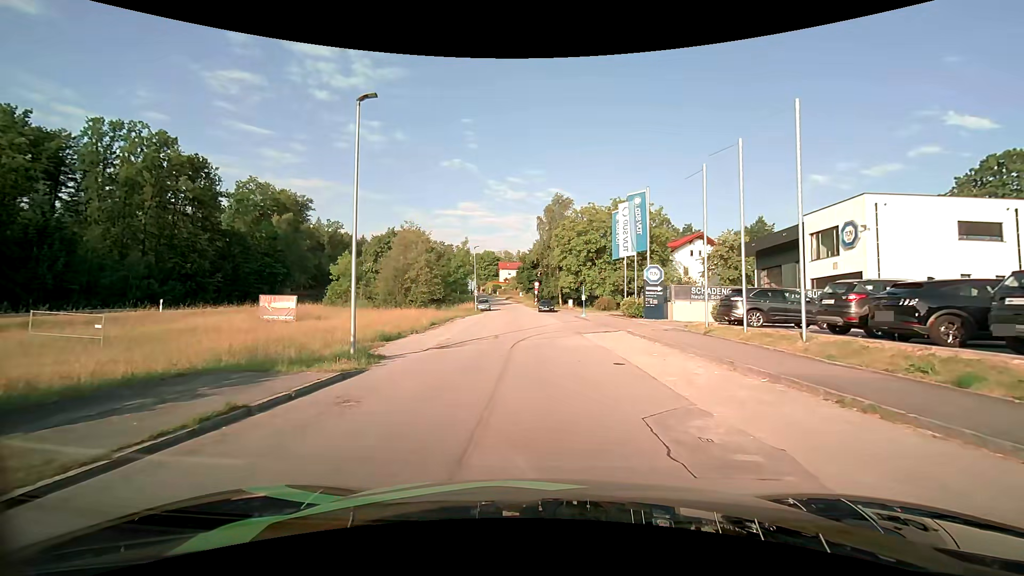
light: Day
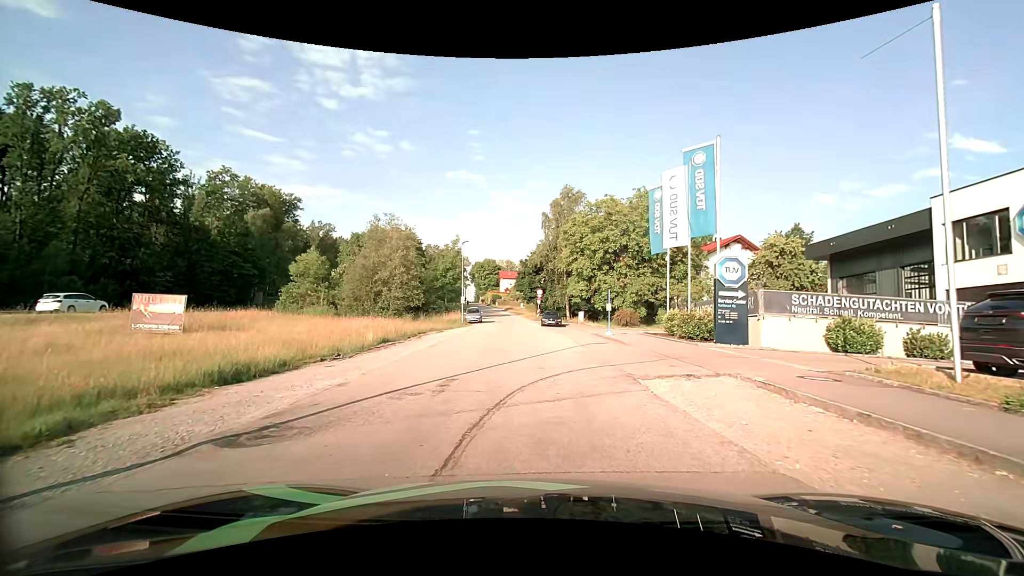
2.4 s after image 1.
(0.0, +12.2) m; +1°
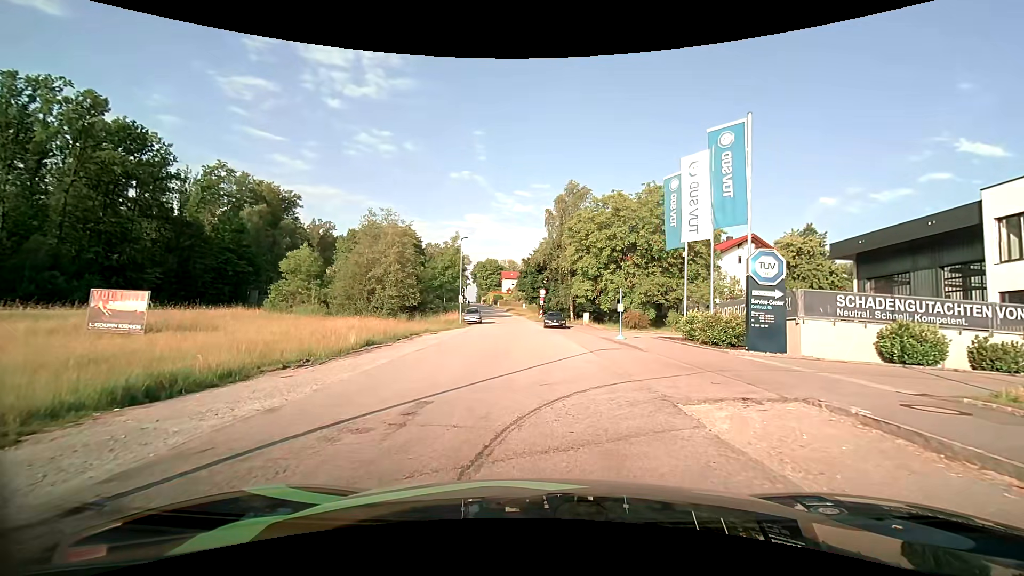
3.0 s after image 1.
(0.0, +2.7) m; 0°
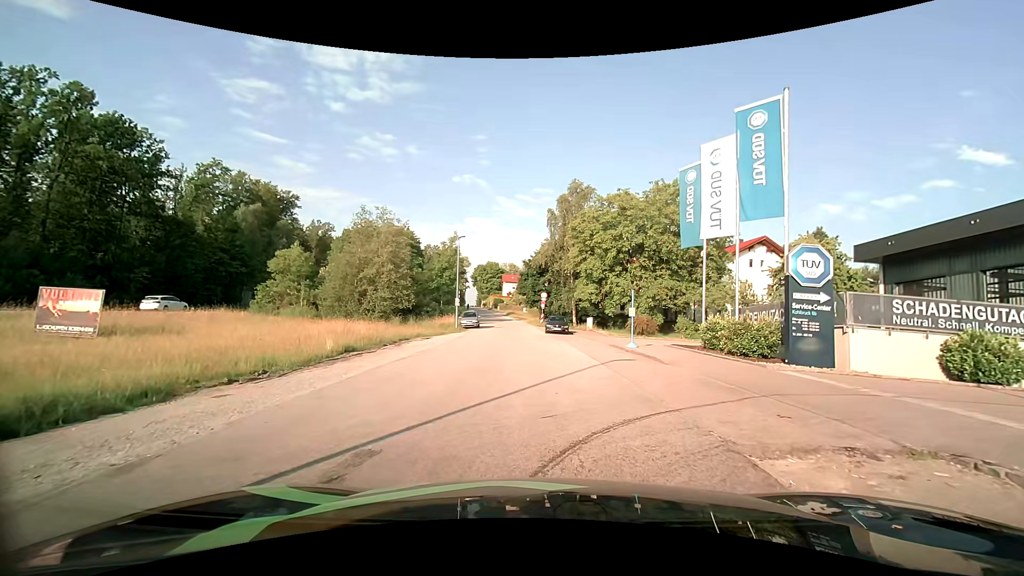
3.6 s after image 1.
(0.0, +2.5) m; -1°
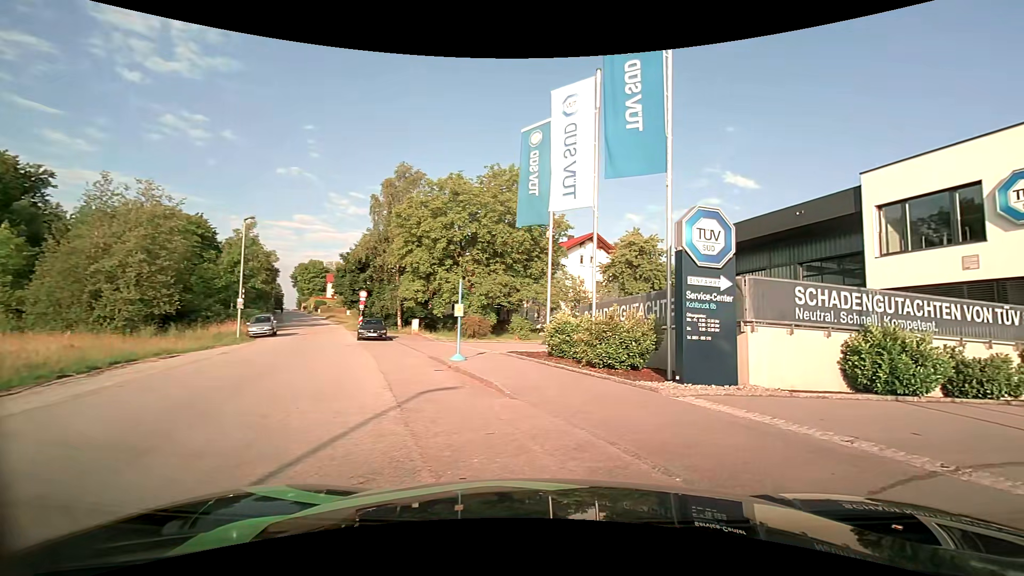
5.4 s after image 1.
(+0.8, +6.3) m; +19°
